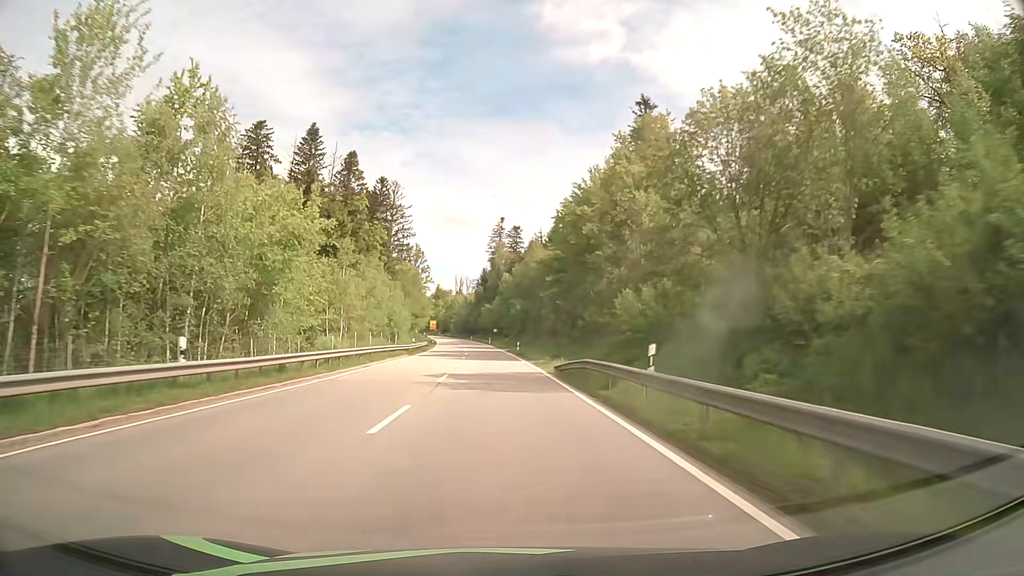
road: primary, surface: asphalt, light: Day
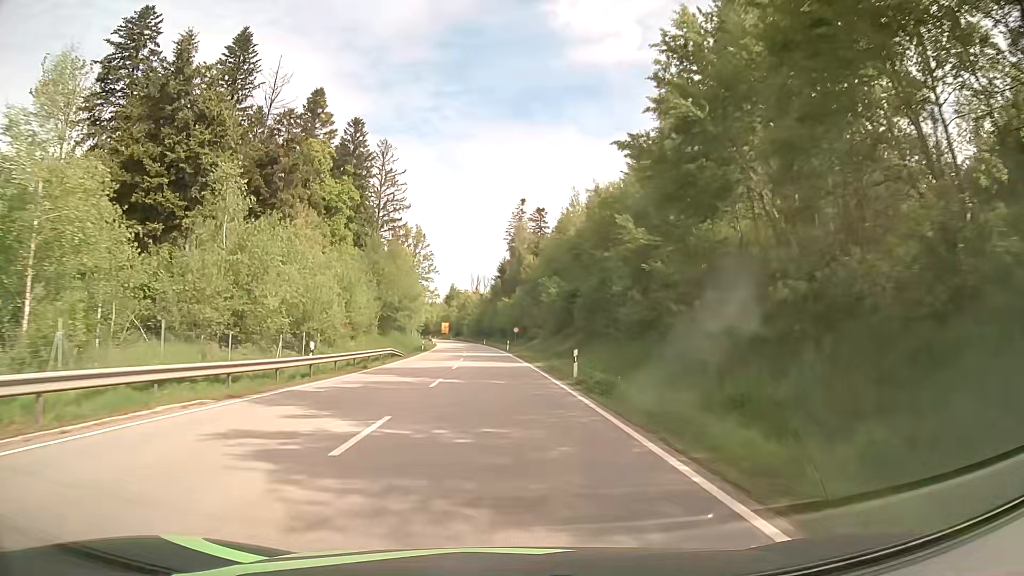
(-0.5, +37.6) m; -2°
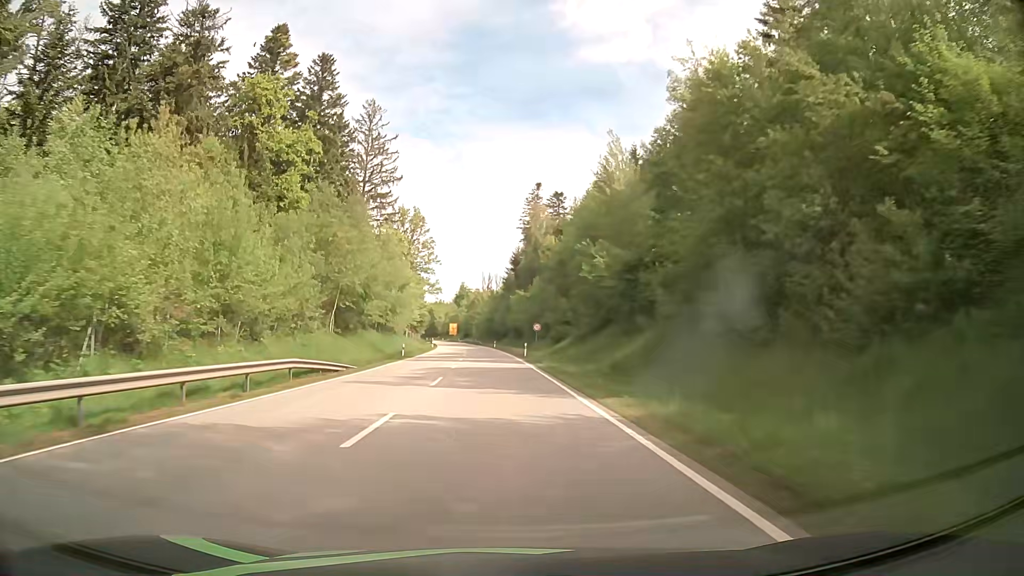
(-0.3, +23.0) m; -1°
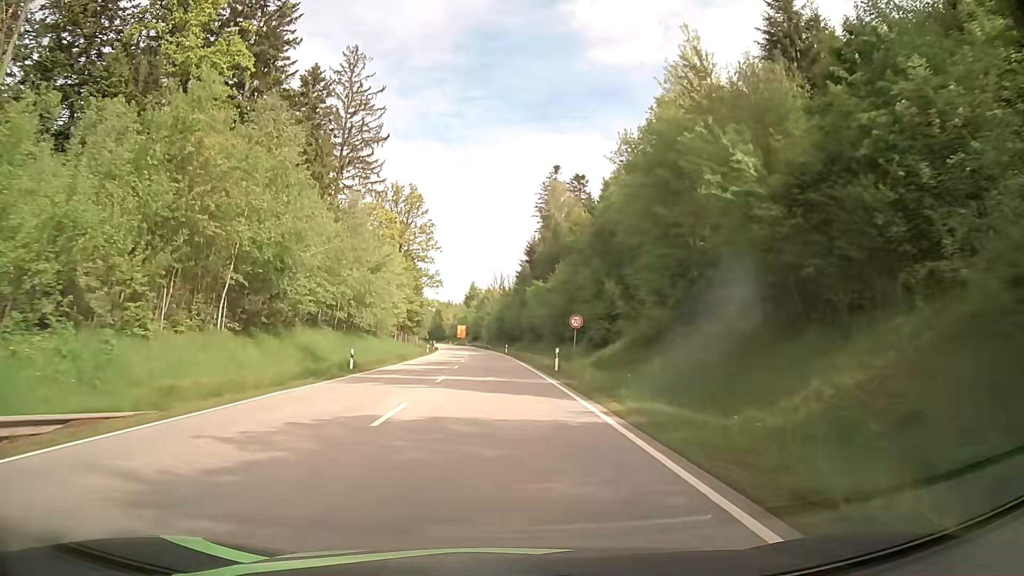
(-0.3, +21.4) m; -1°
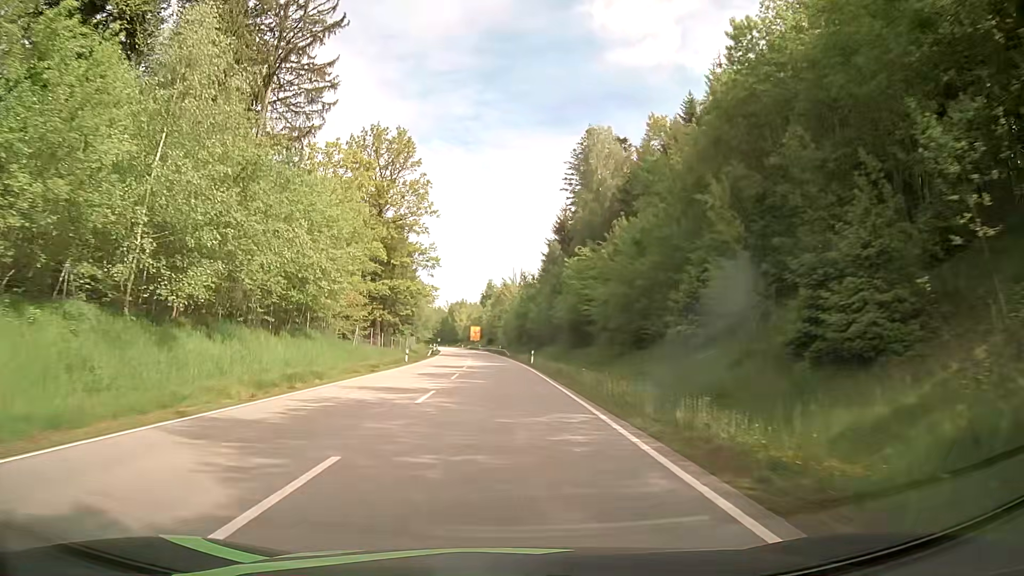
(-0.5, +30.8) m; -2°
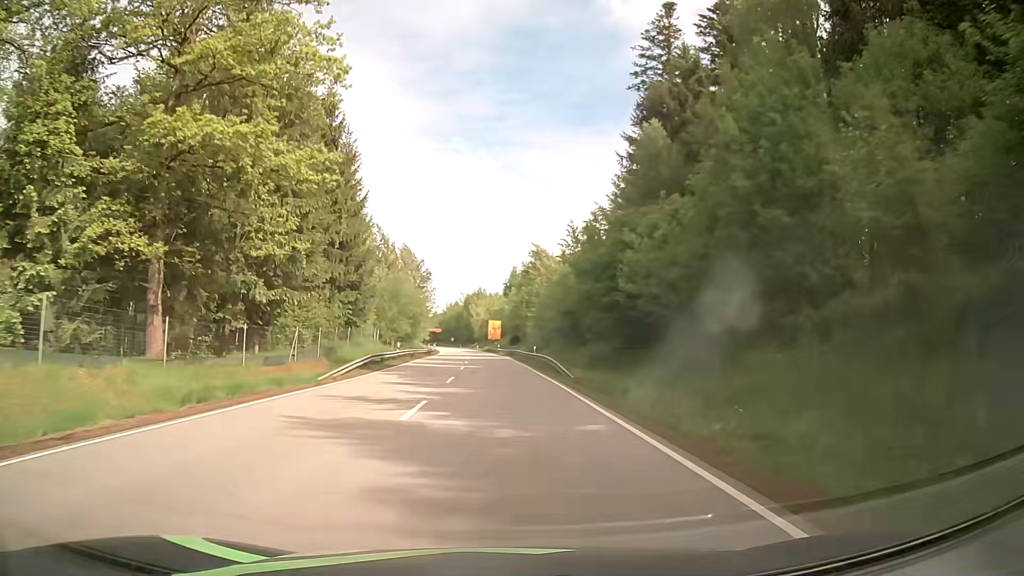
(-0.9, +51.7) m; -2°
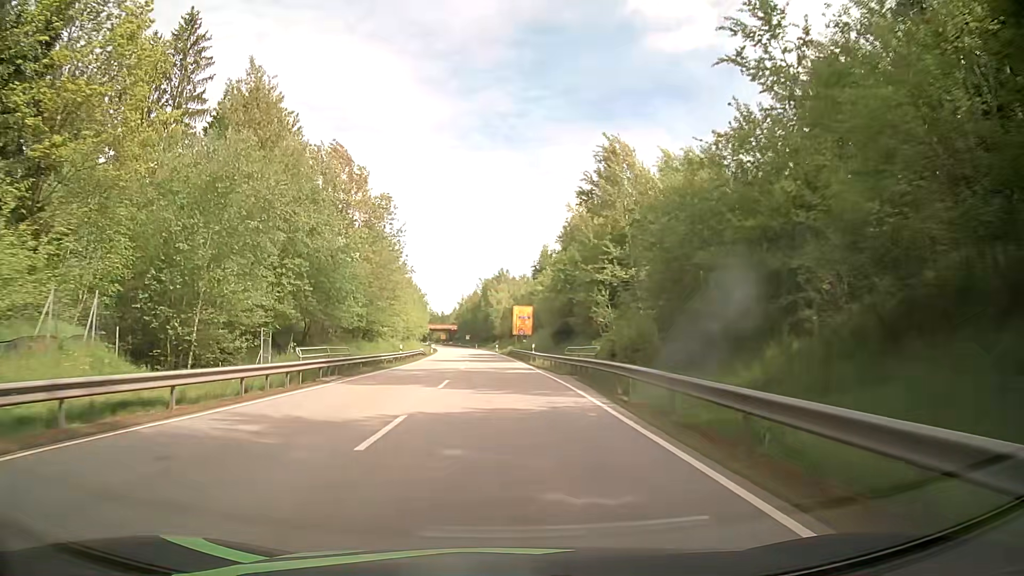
(-1.2, +51.4) m; -2°
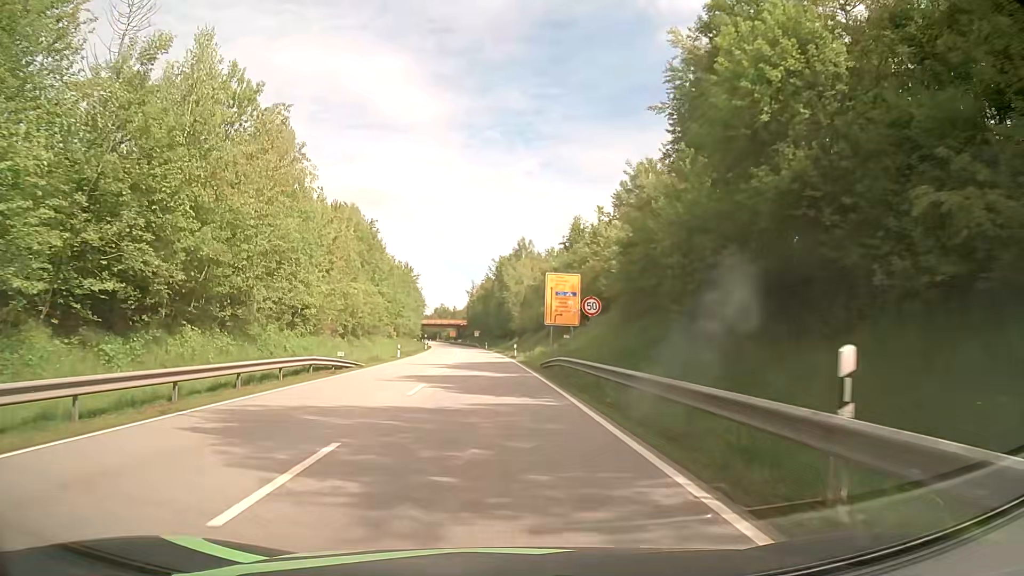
(-0.5, +43.2) m; -2°
(0, +10) (0, +20) (0, +30) (-1, +40) (-1, +50) (-2, +60) (-2, +70) (-3, +80) (-4, +90) (-4, +100) m
